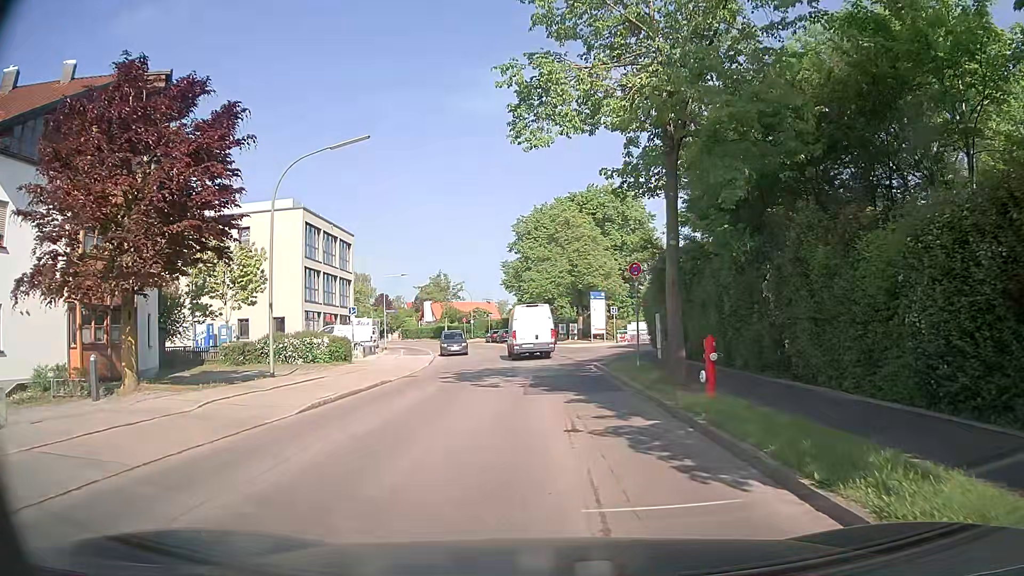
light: Day
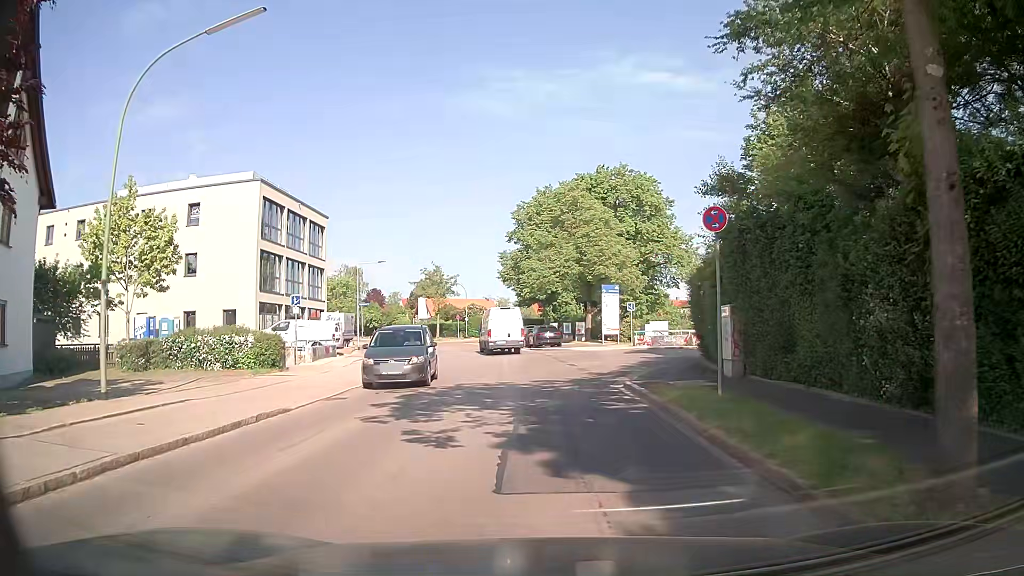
(0.0, +8.9) m; +1°
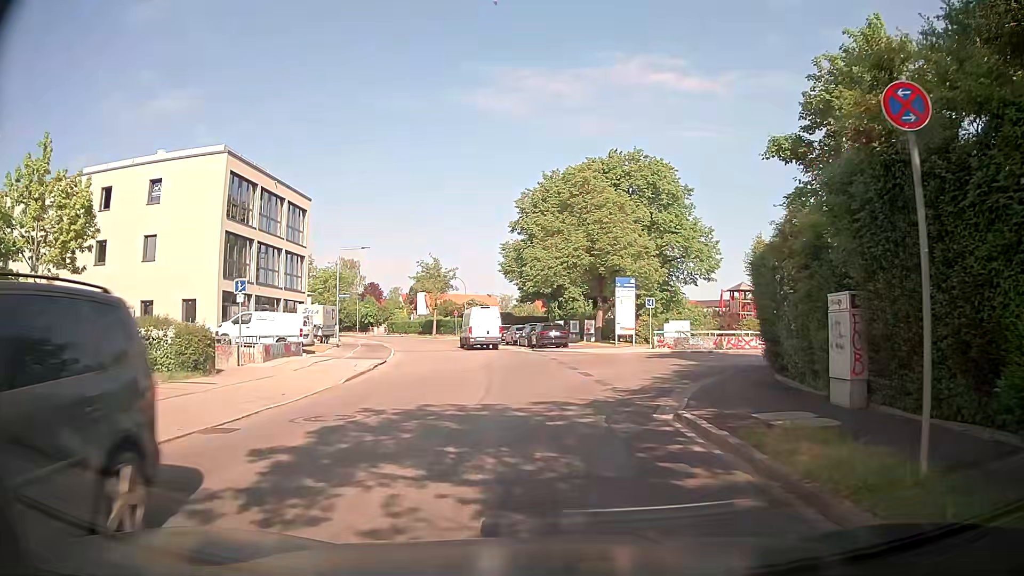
(-0.1, +5.9) m; 0°
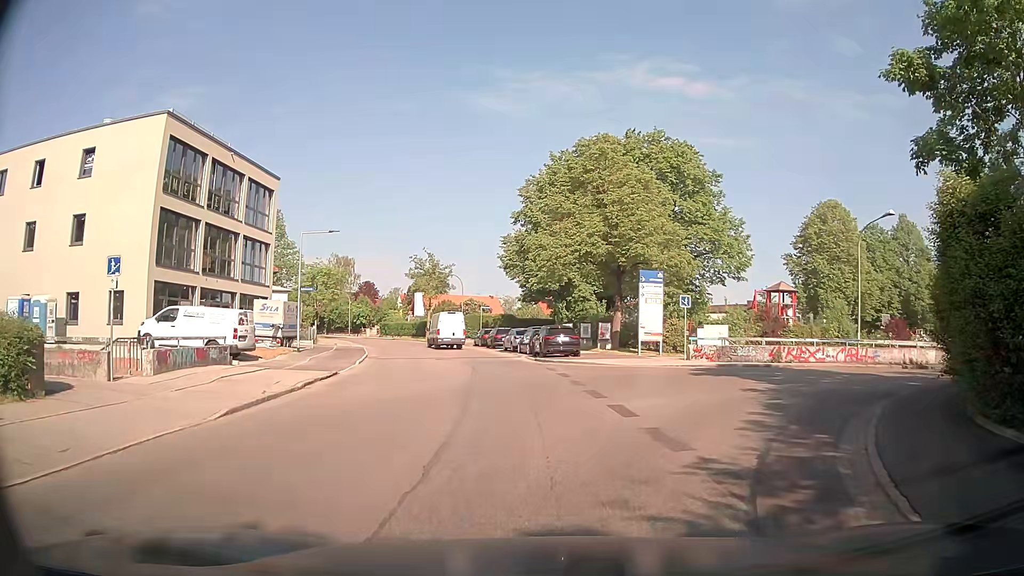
(-0.2, +7.7) m; -1°
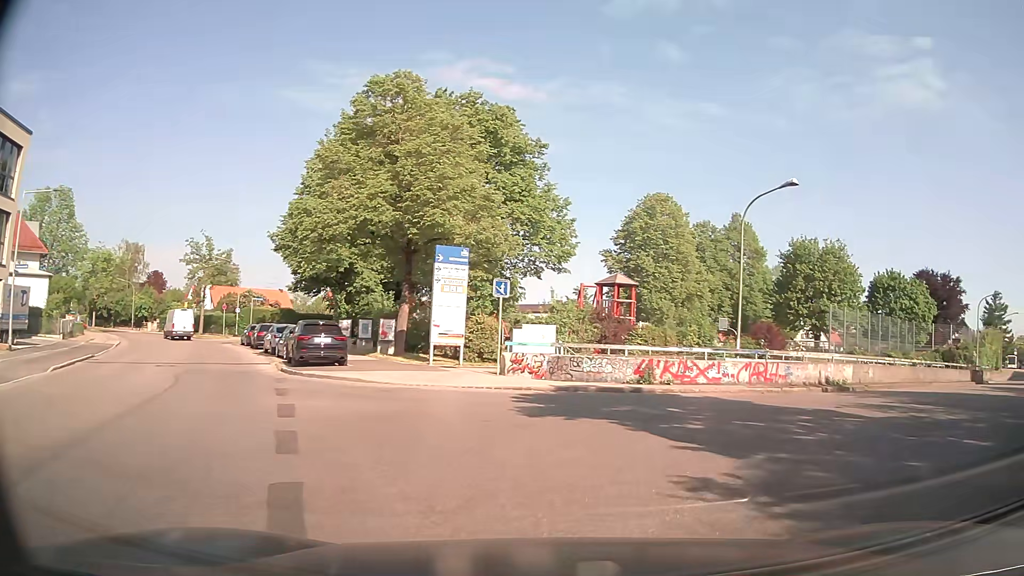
(+0.9, +9.4) m; +16°
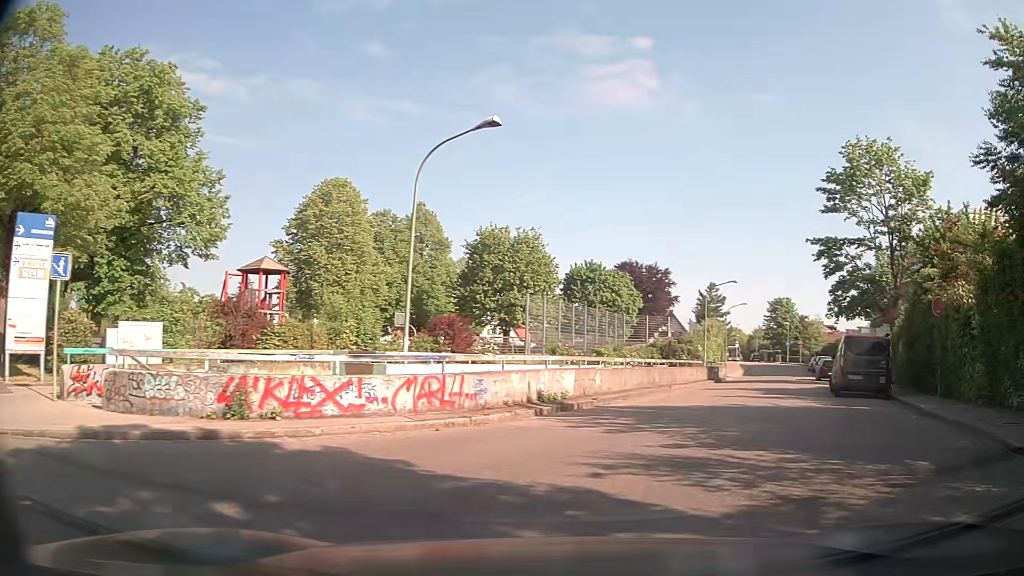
(+1.6, +6.9) m; +26°
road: tertiary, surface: asphalt
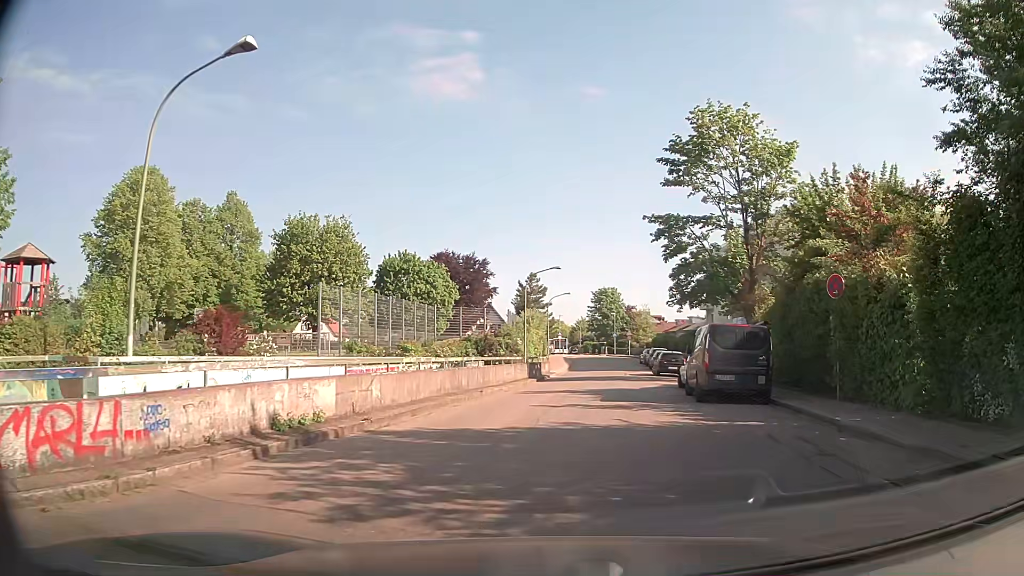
(+0.9, +5.0) m; +16°
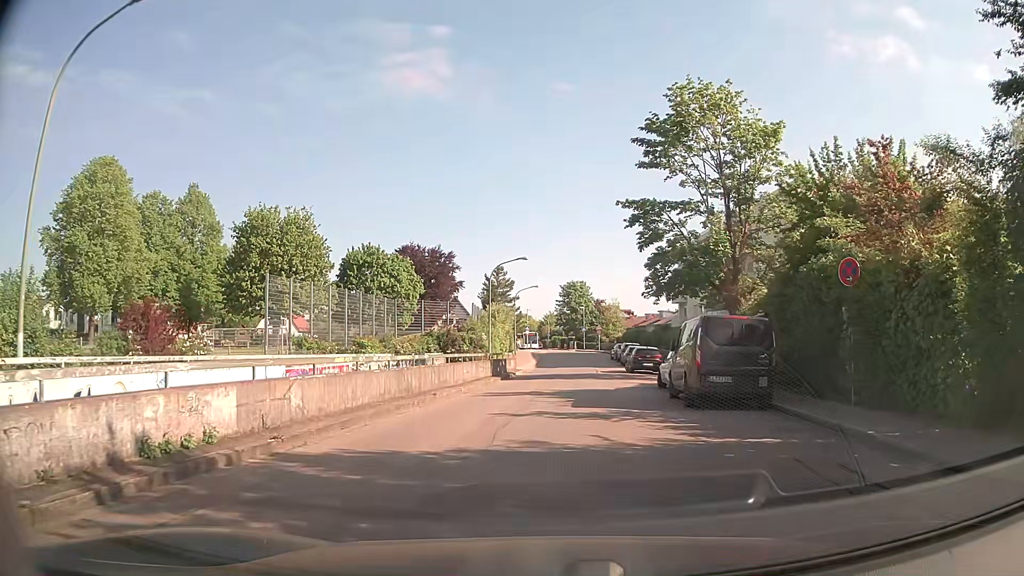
(+0.1, +2.7) m; +2°
(+1, +10) (+1, +20) (+2, +30) (+3, +40) (+4, +50) (+4, +60) (+5, +70) (+5, +80) (+4, +90) (+3, +100) m
